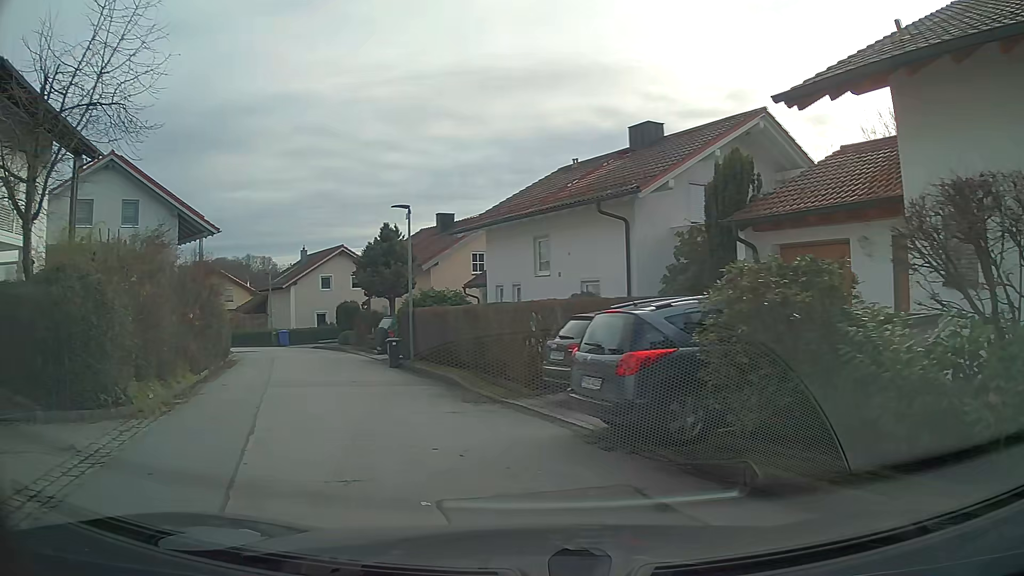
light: Day
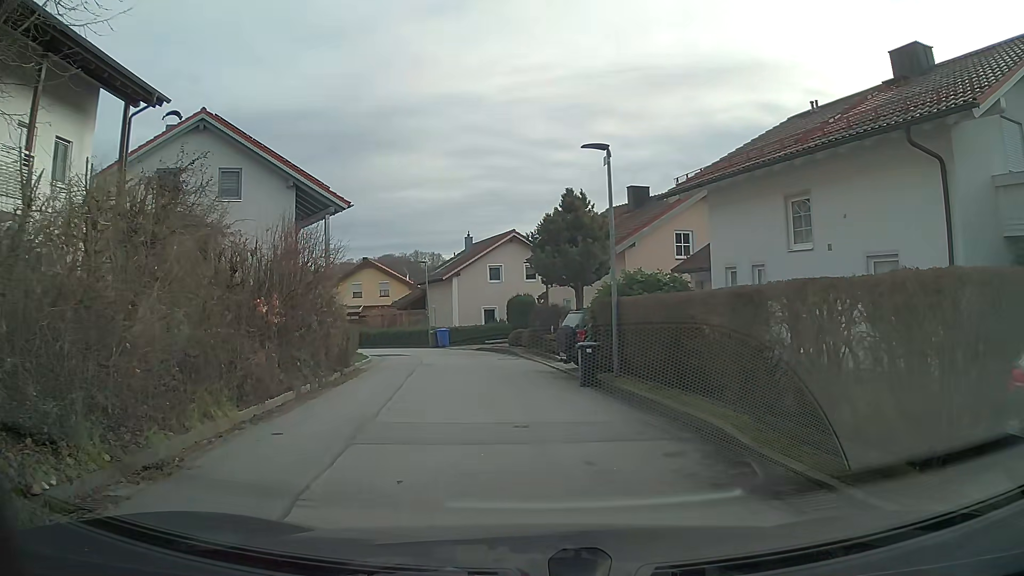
(-1.3, +7.1) m; -14°
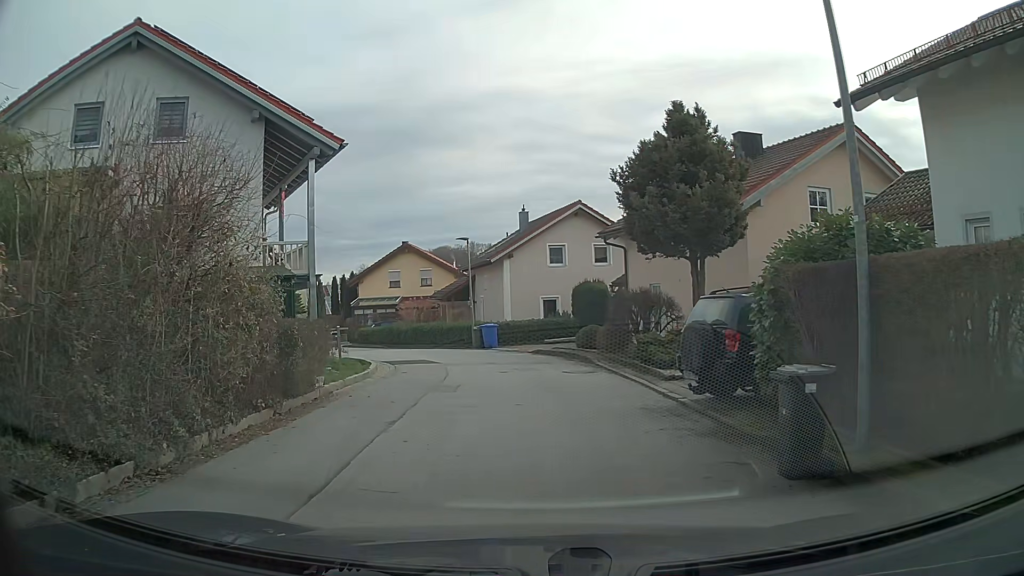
(-0.5, +8.8) m; -5°
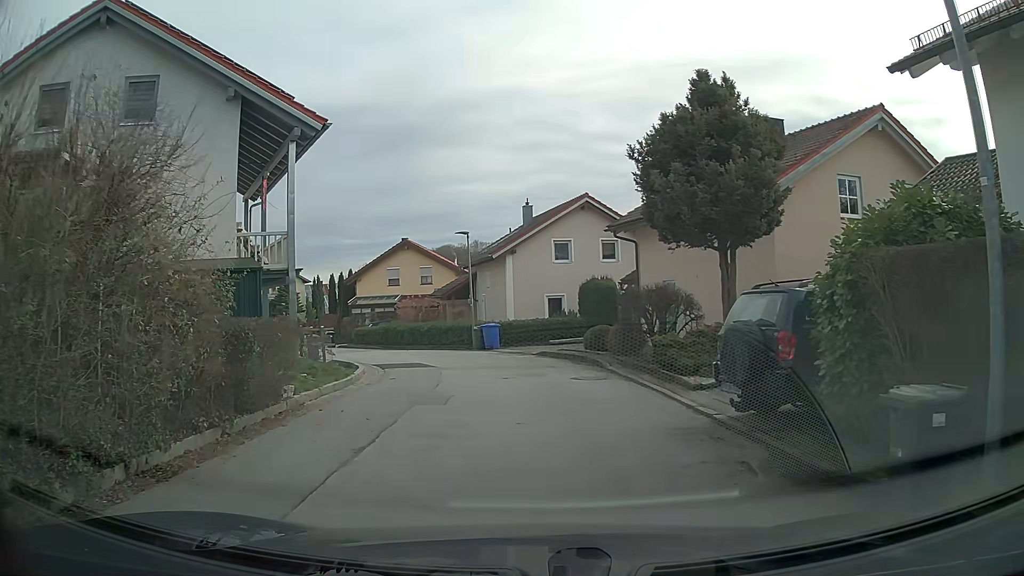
(0.0, +1.9) m; 0°
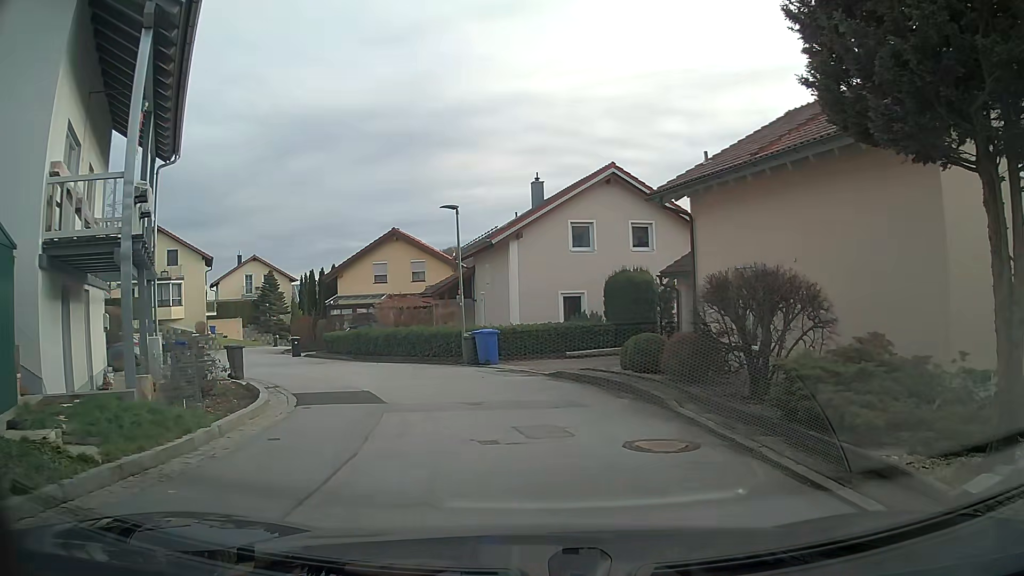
(0.0, +7.5) m; 0°
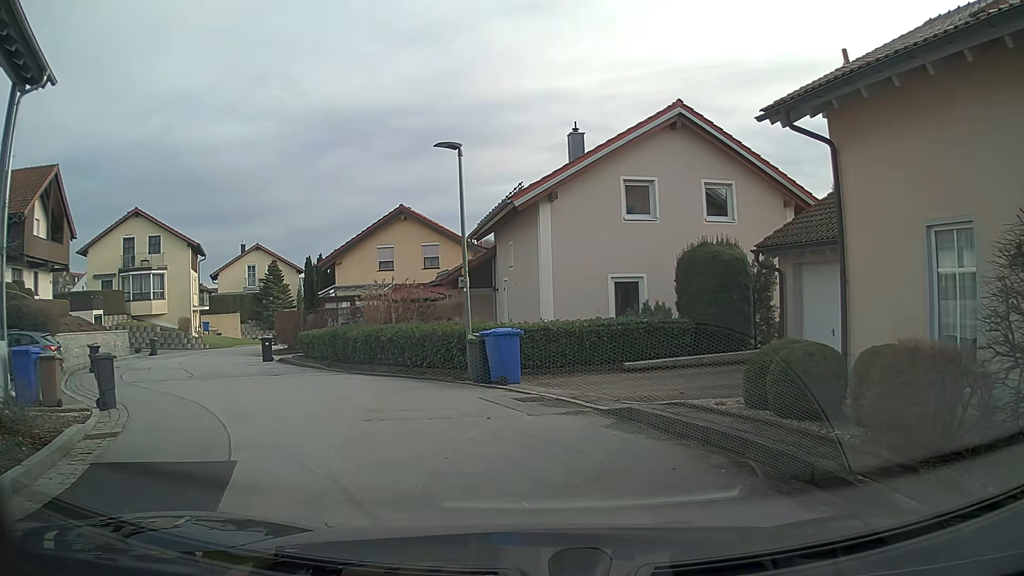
(-0.2, +7.3) m; -2°
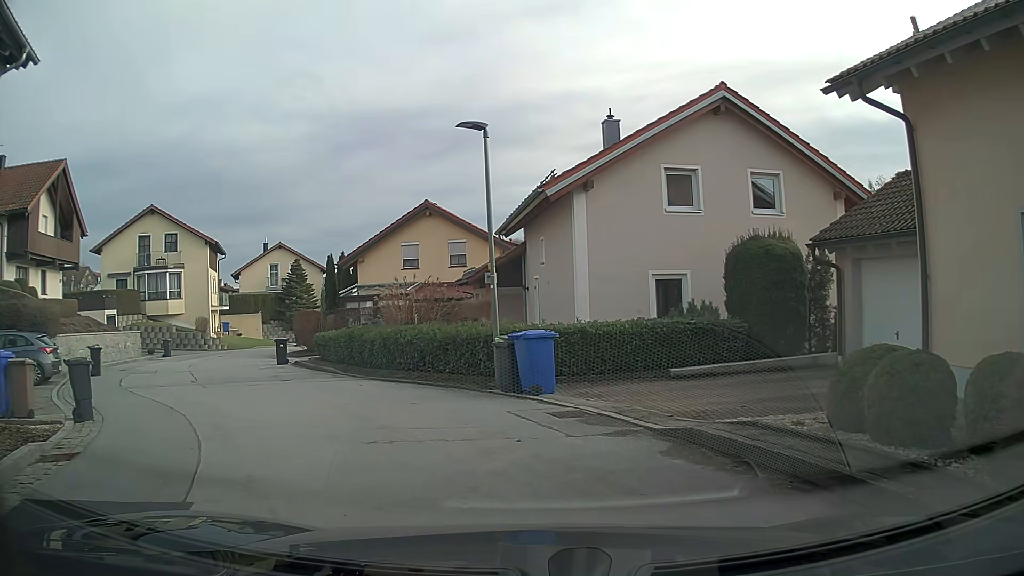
(-0.1, +1.6) m; -4°
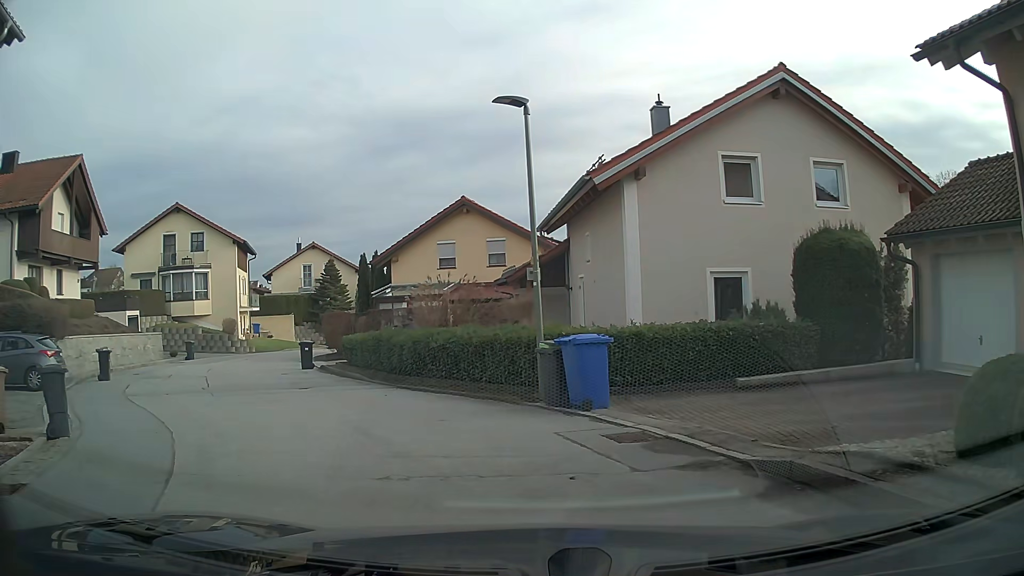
(-0.1, +1.7) m; -4°
(-2, +10) (-7, +18) (-11, +27) (-11, +37) (-10, +47) (-9, +57) (-7, +67) (-5, +77) (-3, +87) (-1, +96) m
